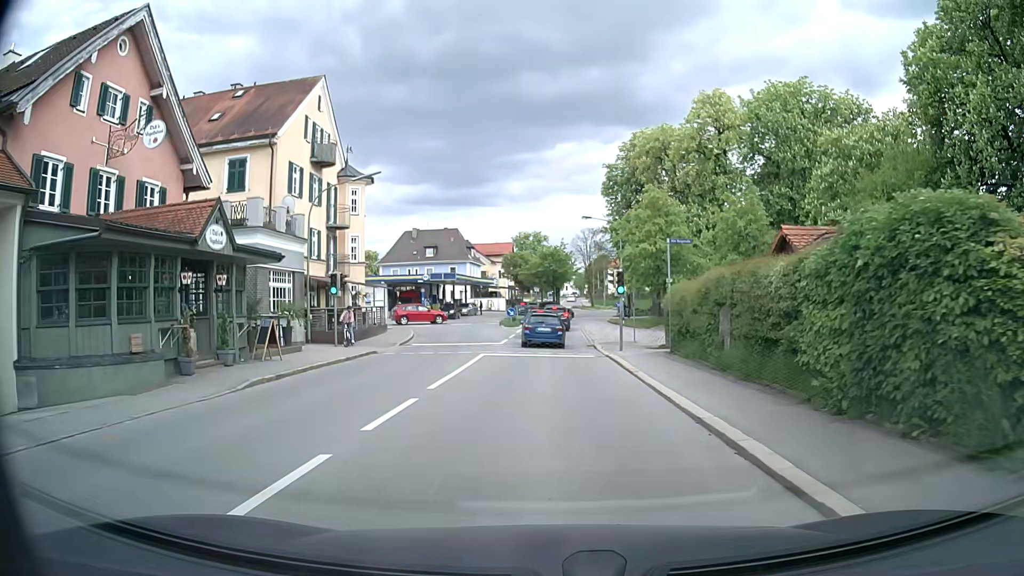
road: secondary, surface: asphalt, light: Day
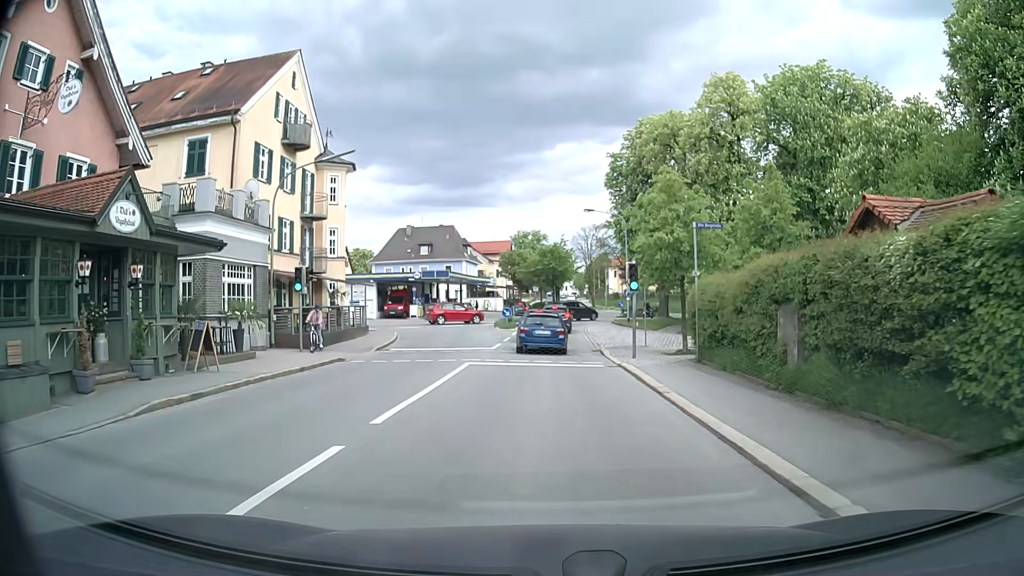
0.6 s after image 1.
(0.0, +4.0) m; 0°
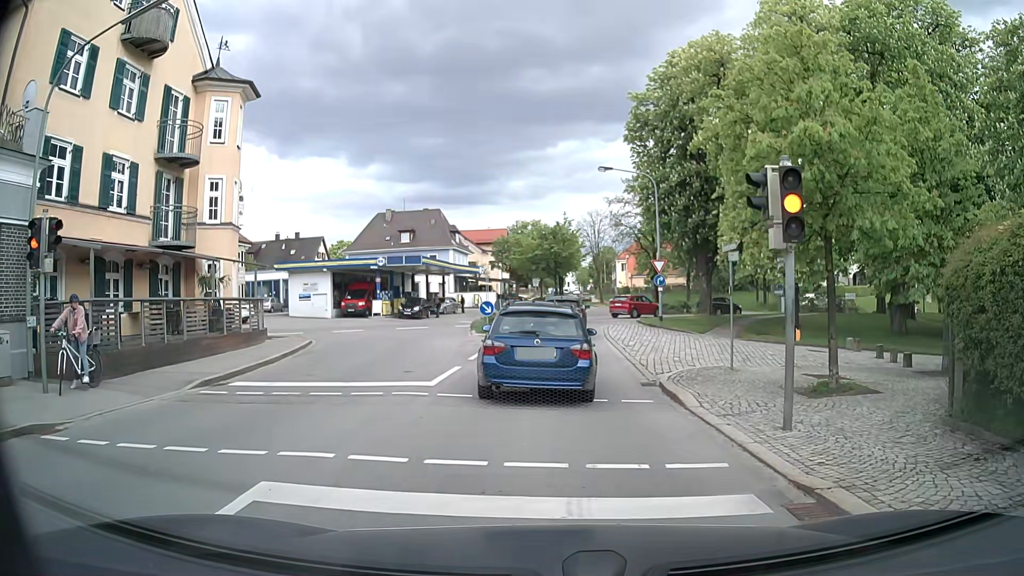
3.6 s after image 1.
(0.0, +13.4) m; -1°
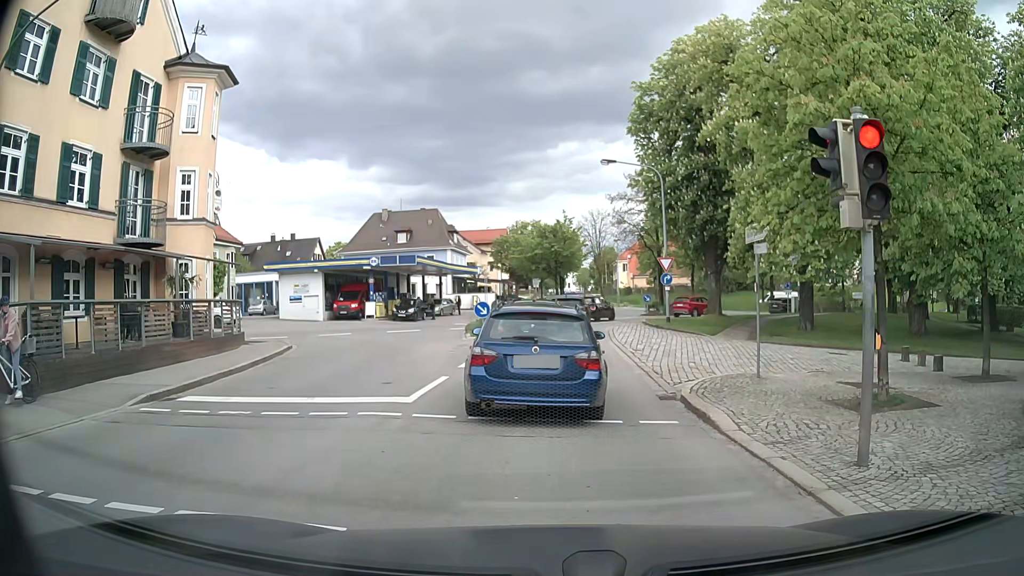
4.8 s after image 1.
(0.0, +1.9) m; +2°
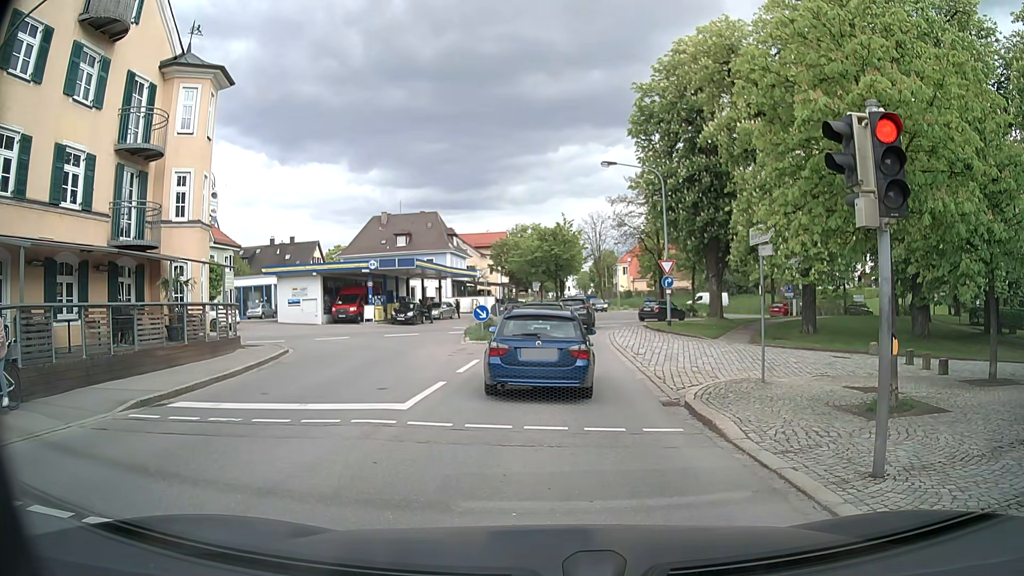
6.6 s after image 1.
(0.0, +0.4) m; 0°
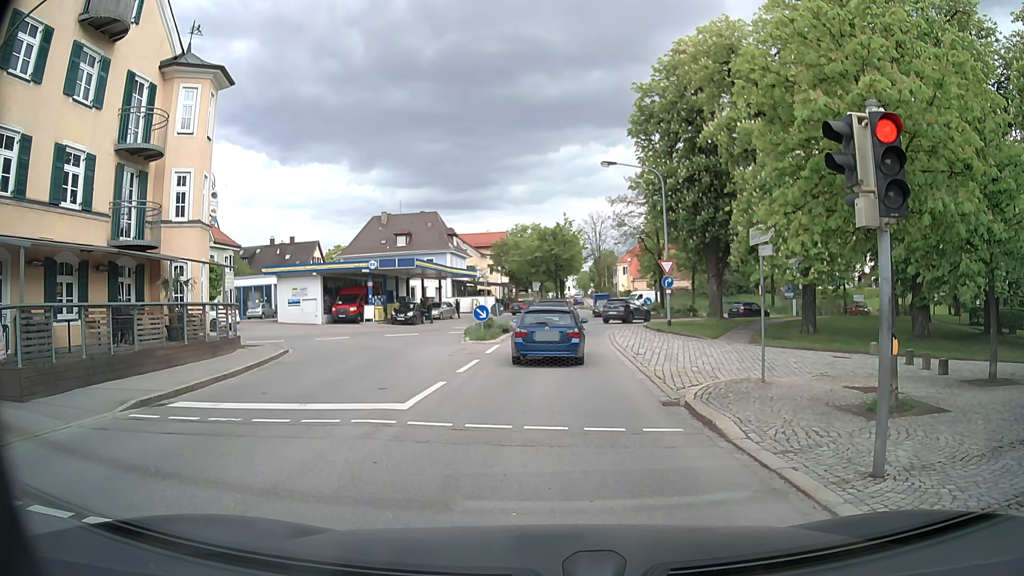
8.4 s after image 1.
(0.0, 0.0) m; 0°
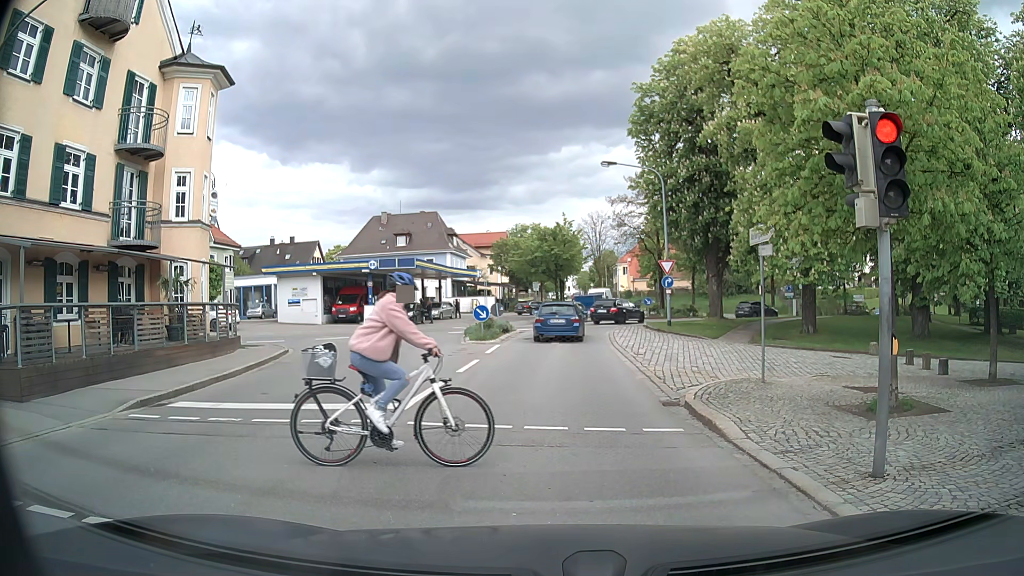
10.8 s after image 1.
(0.0, 0.0) m; 0°
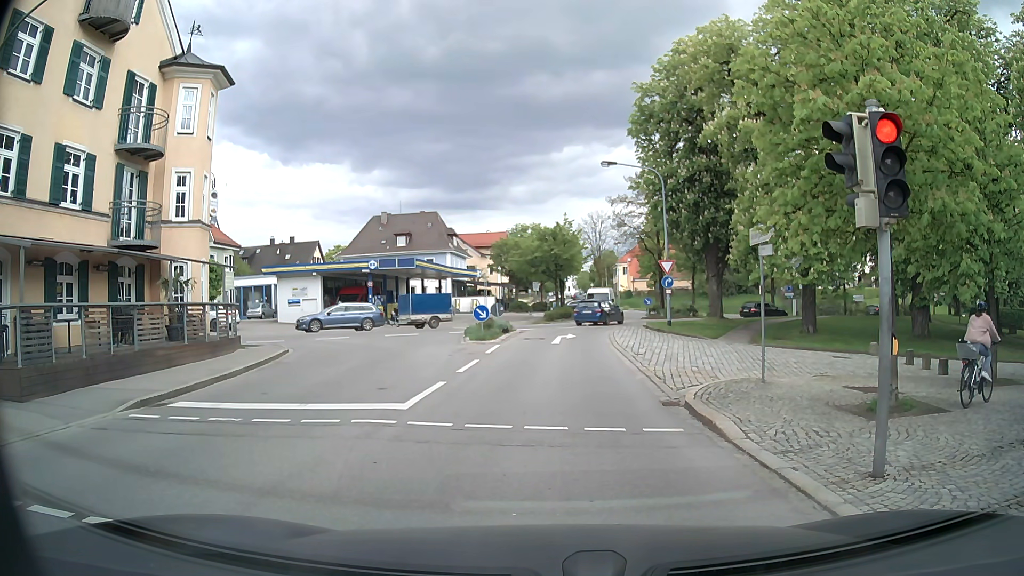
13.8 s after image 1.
(0.0, 0.0) m; 0°
